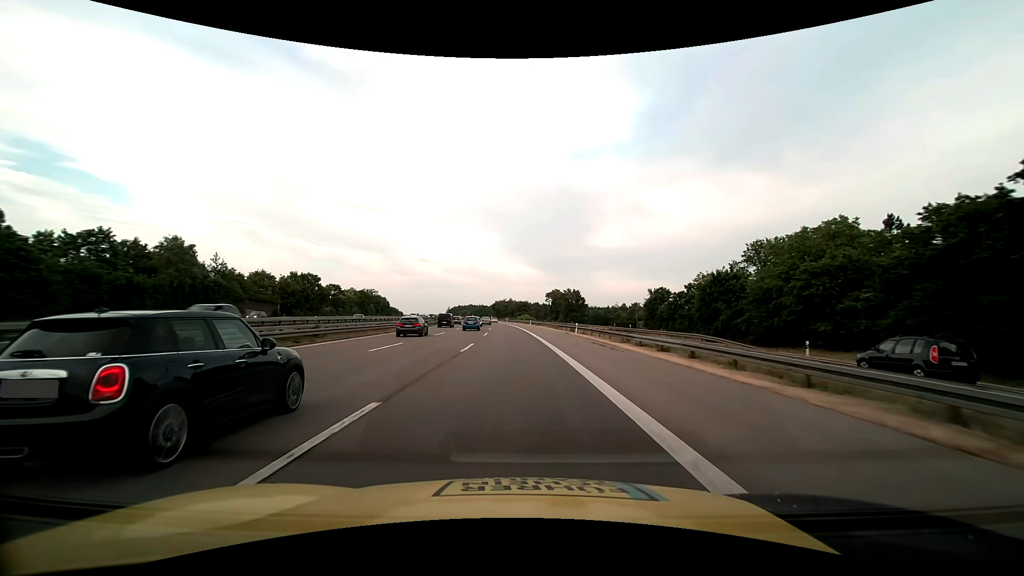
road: motorway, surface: asphalt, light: Day
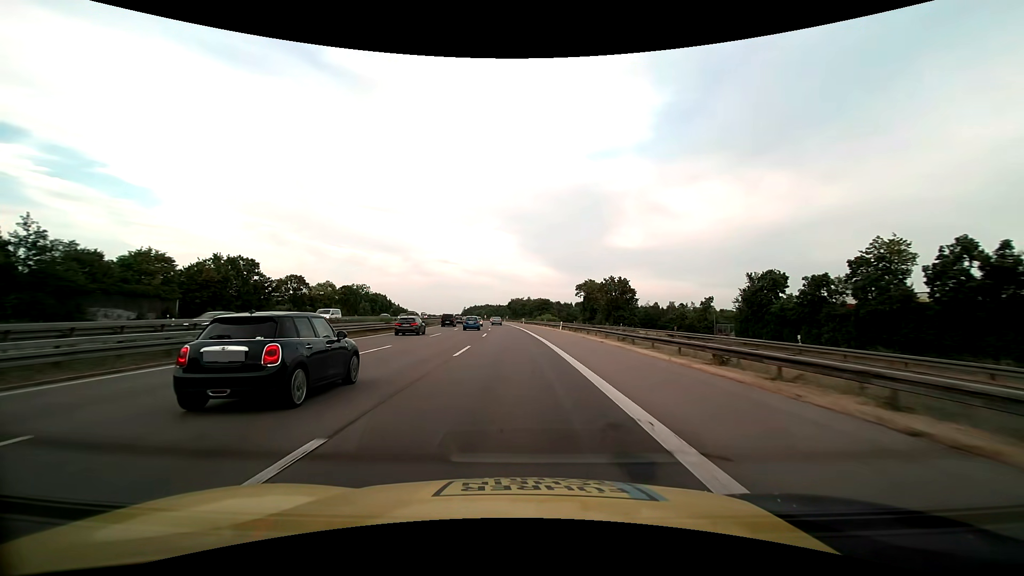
(-0.6, +38.6) m; -2°
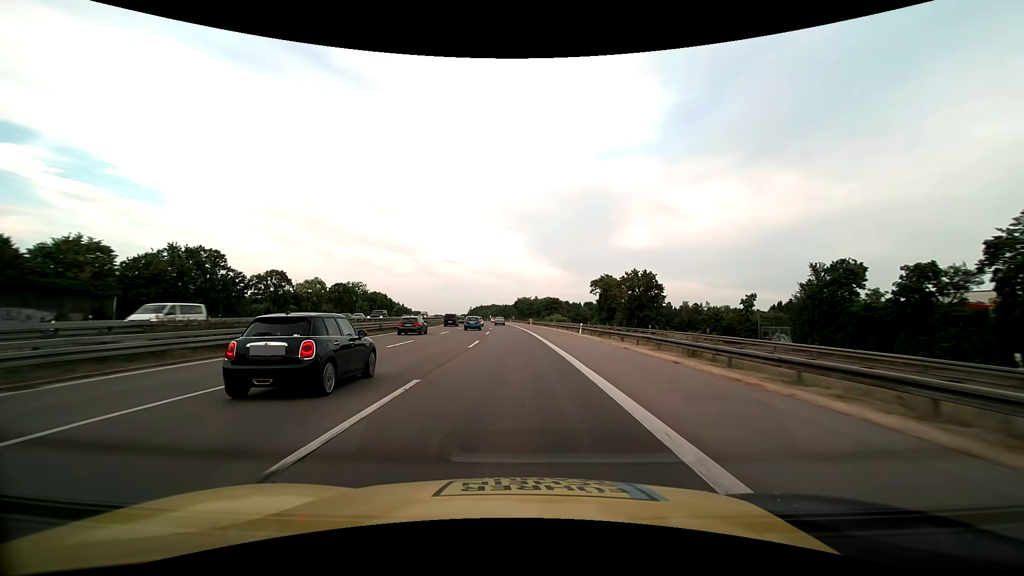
(-0.1, +12.9) m; -1°
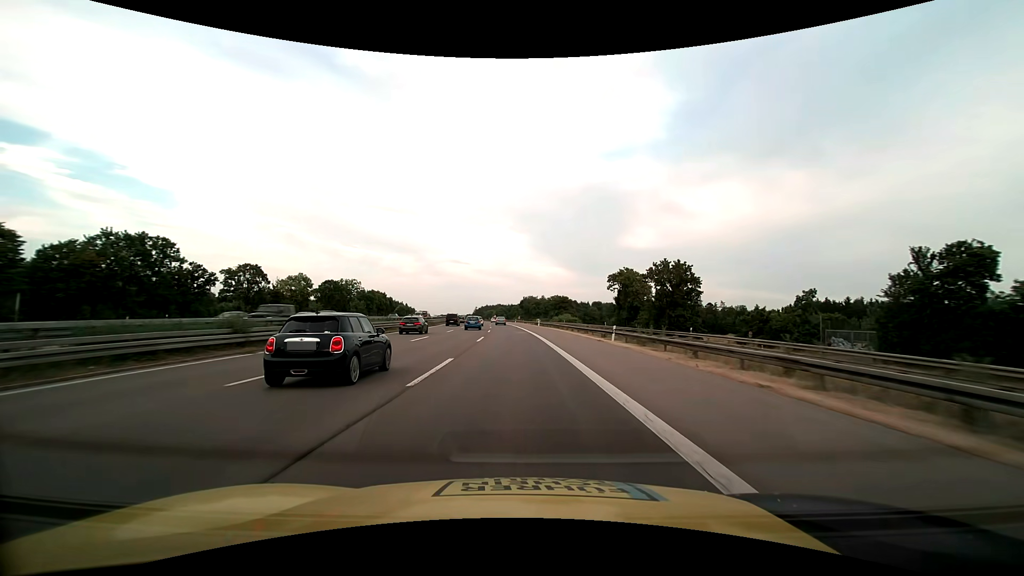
(-0.1, +12.9) m; -1°
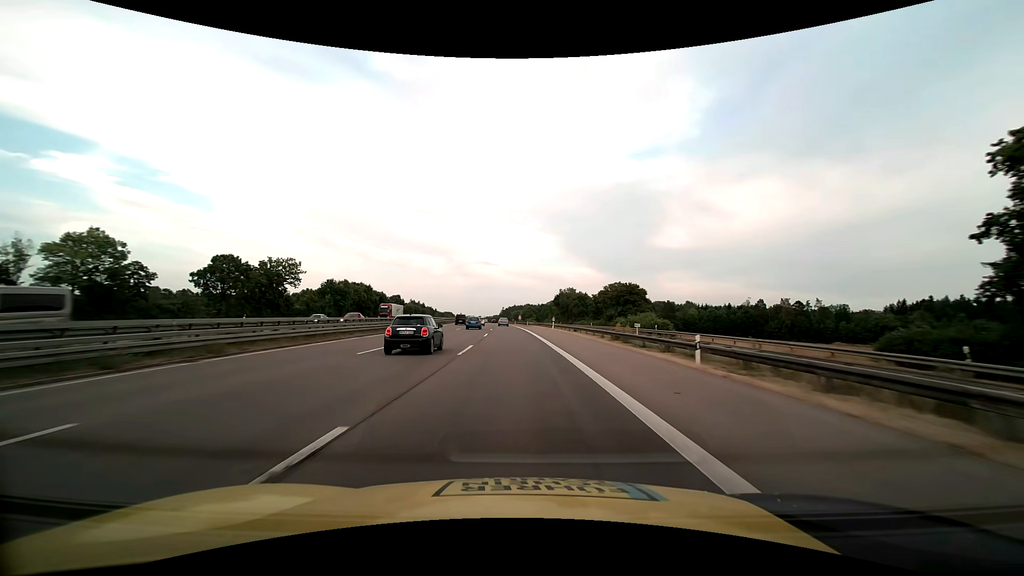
(-1.9, +64.3) m; -3°
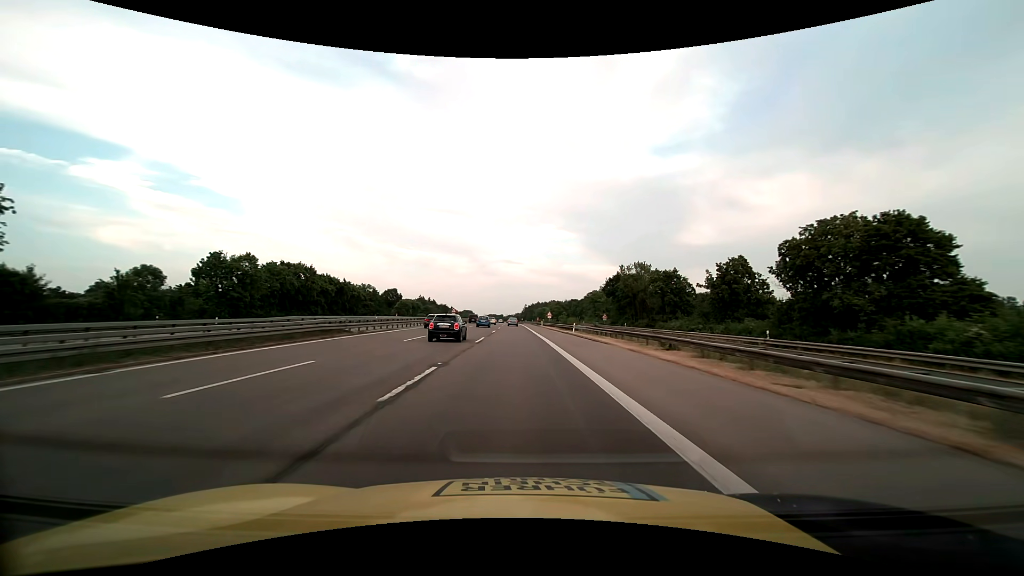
(-1.7, +64.2) m; -3°
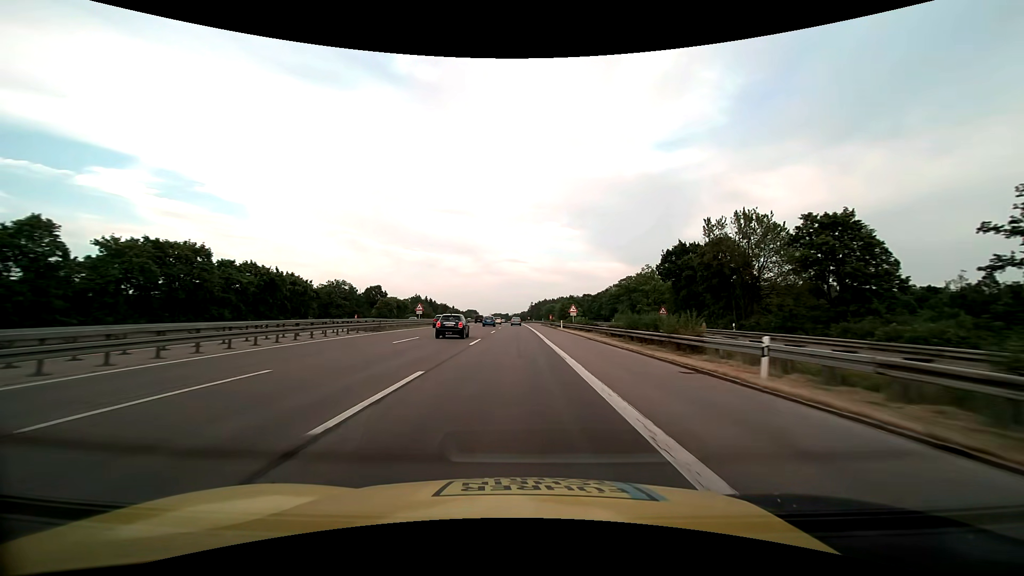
(-0.2, +38.6) m; -1°
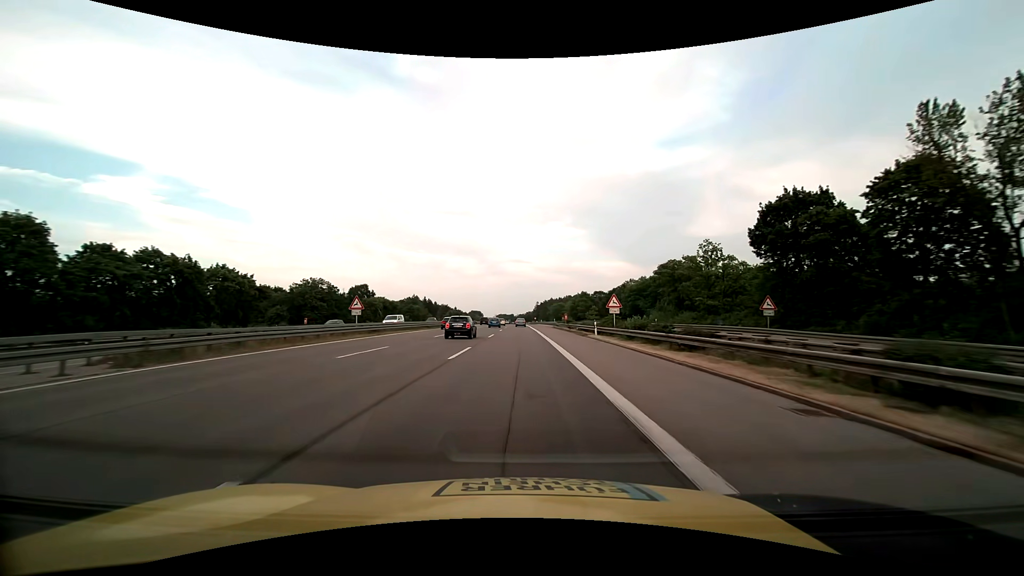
(-0.1, +25.8) m; -1°
(0, +10) (0, +20) (0, +30) (0, +40) (0, +50) (0, +60) (0, +70) (-1, +80) (-1, +90) (-1, +100) m
